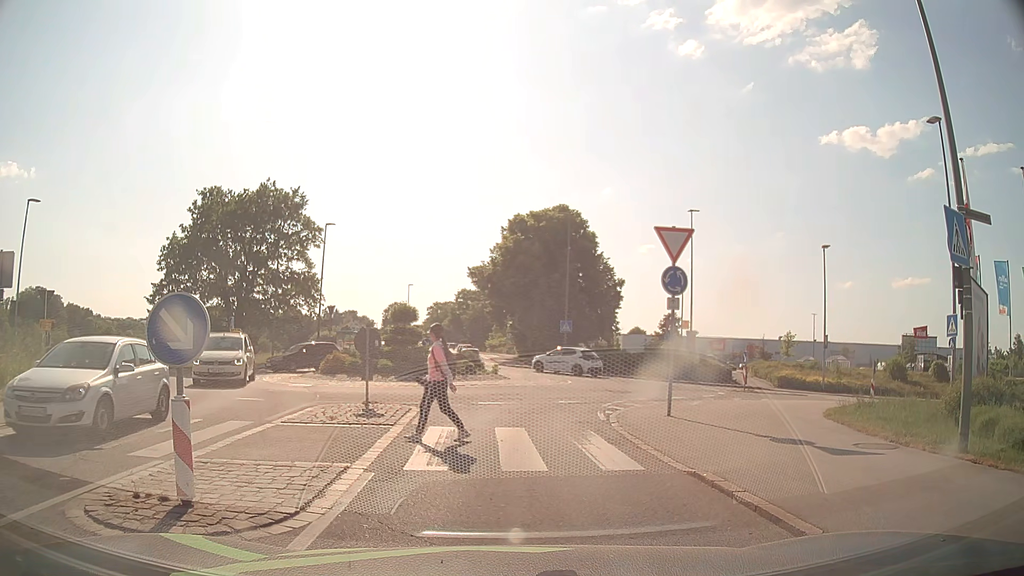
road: tertiary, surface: asphalt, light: Day
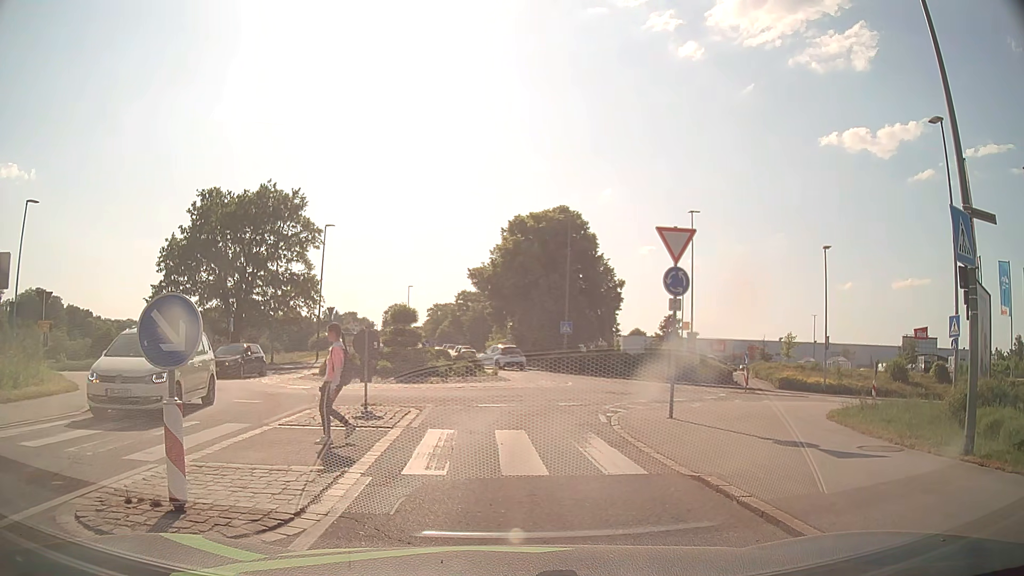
(0.0, +0.1) m; 0°
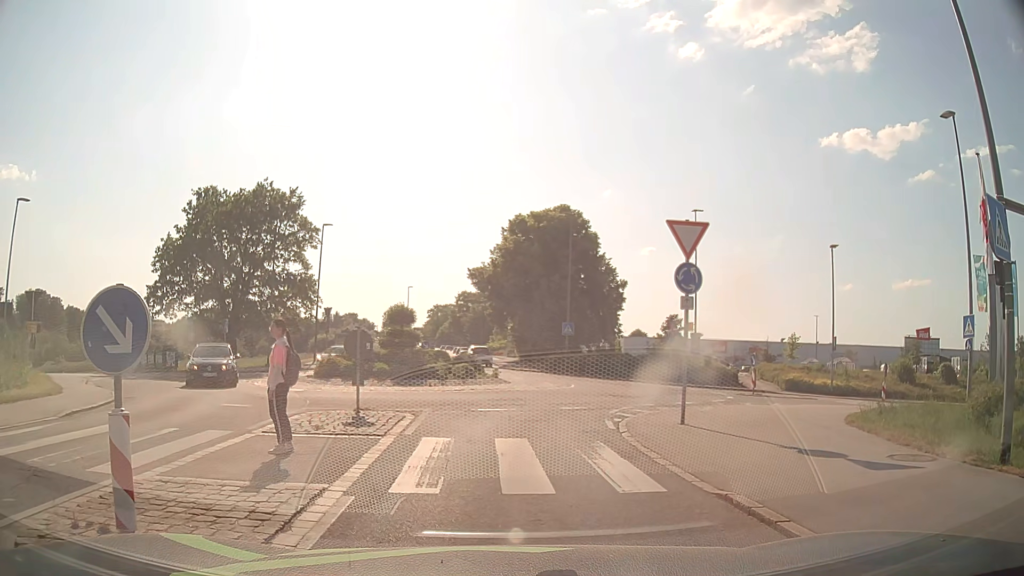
(0.0, +0.9) m; 0°
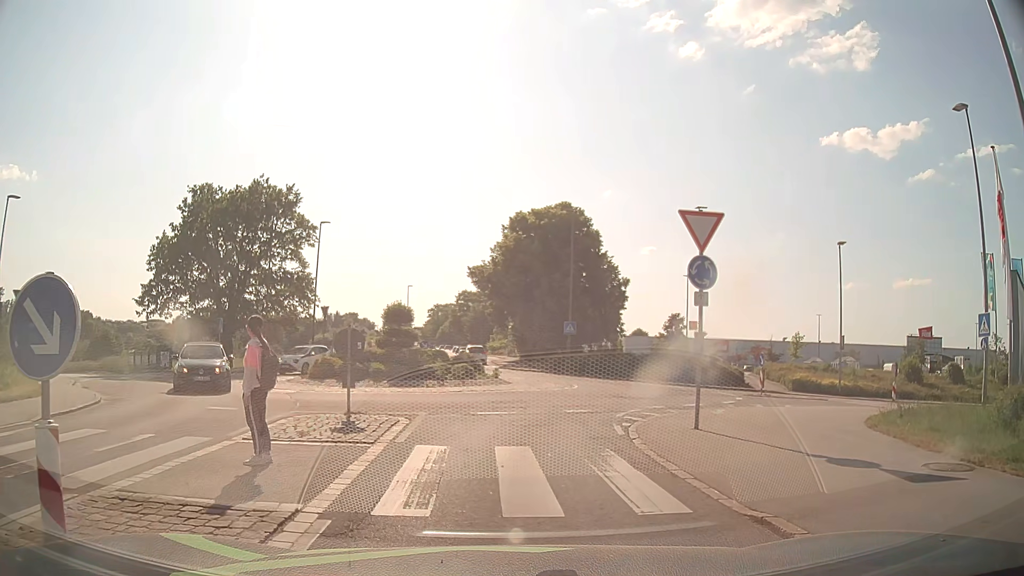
(0.0, +0.9) m; +1°
(0, +10) (+1, +20) (+3, +30) (0, +39) (-3, +48) (-4, +58) (-5, +68) (-6, +78) (-6, +88) (-7, +98) m
